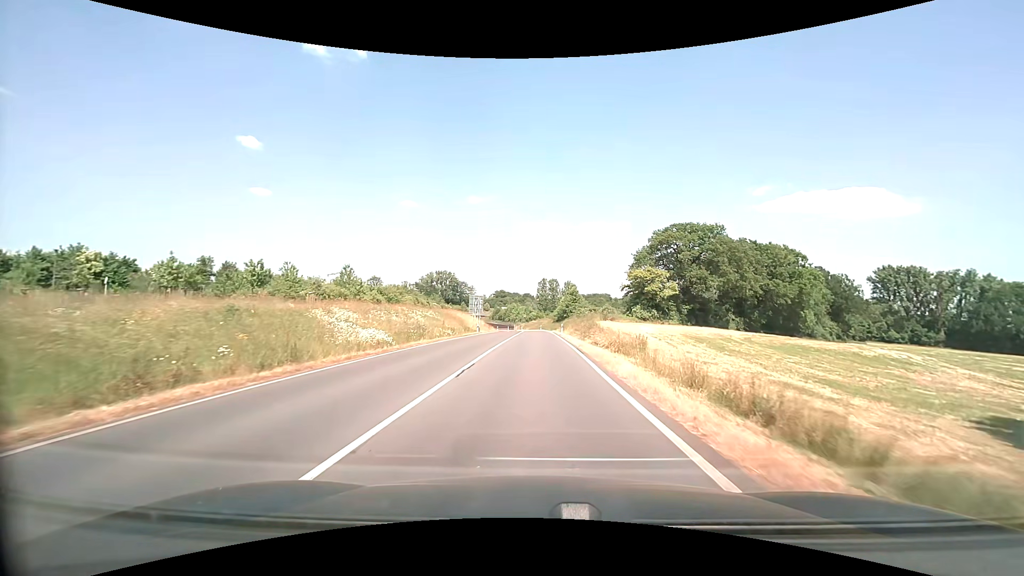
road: secondary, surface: asphalt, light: Day
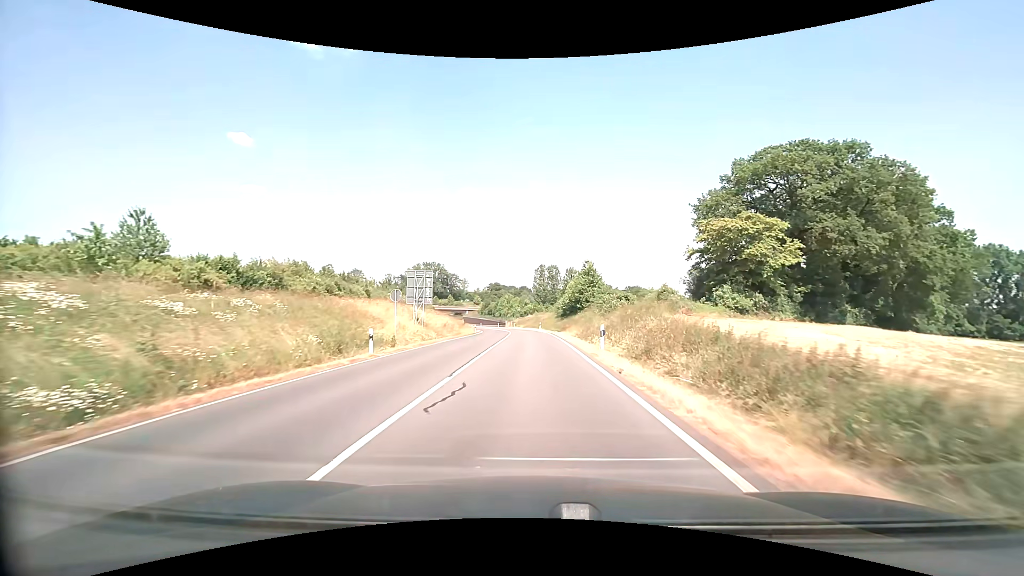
(+0.4, +34.5) m; 0°
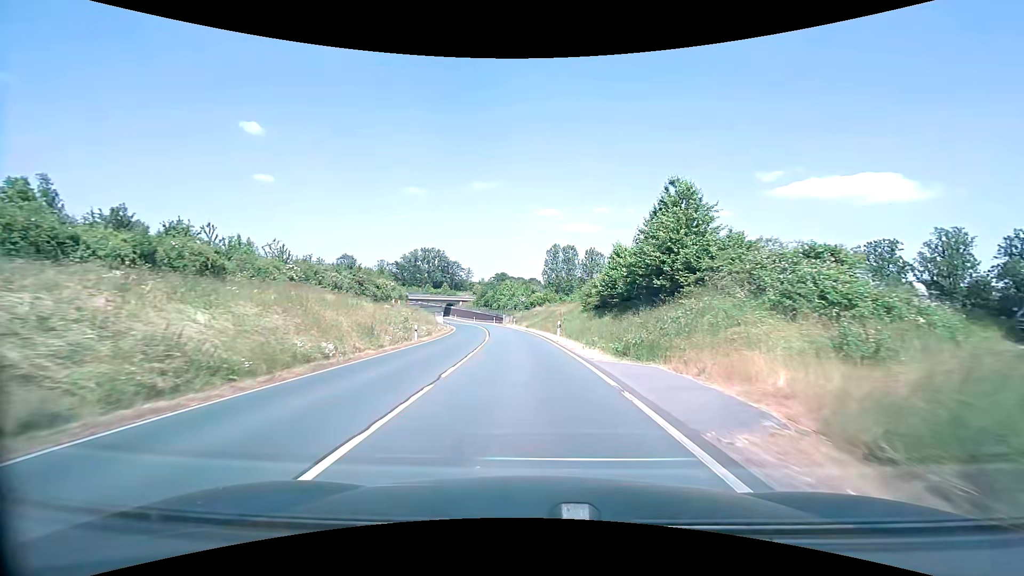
(-0.1, +38.2) m; -1°
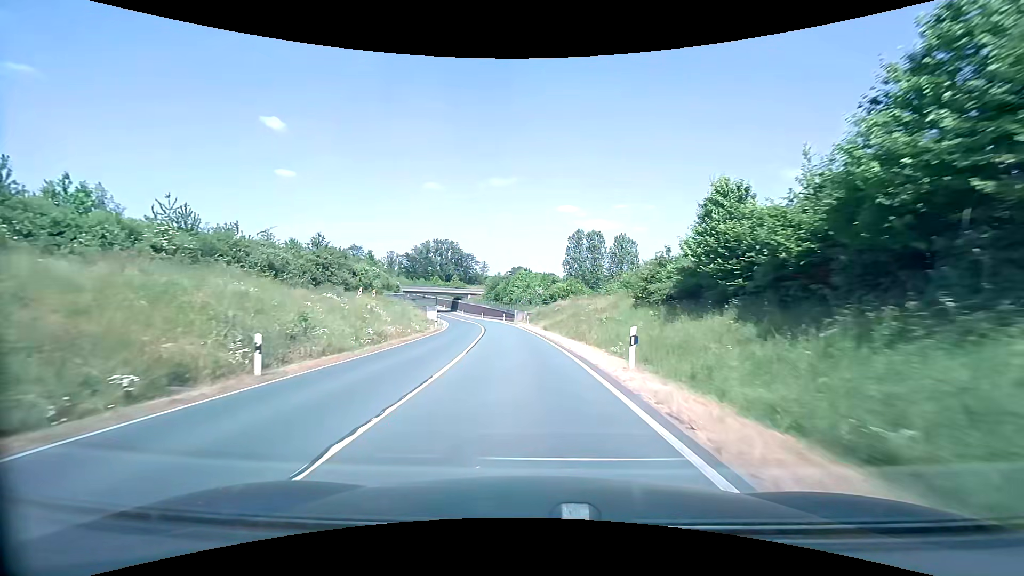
(-0.3, +19.6) m; -2°
(0, +10) (-1, +20) (-1, +30) (-2, +40) (-4, +50) (-5, +60) (-6, +70) (-8, +79) (-10, +89) (-13, +99) m
